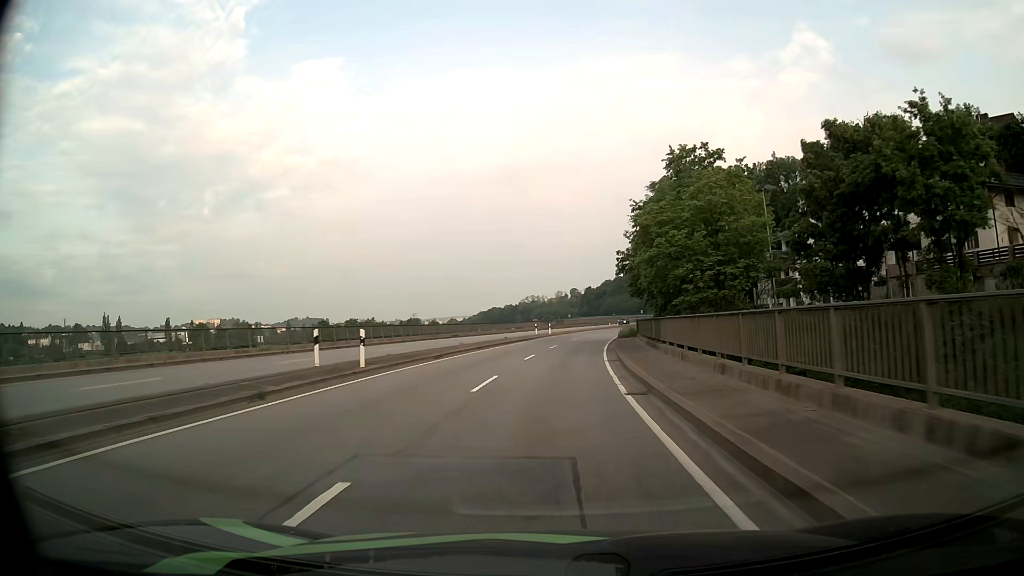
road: primary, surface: asphalt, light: Day
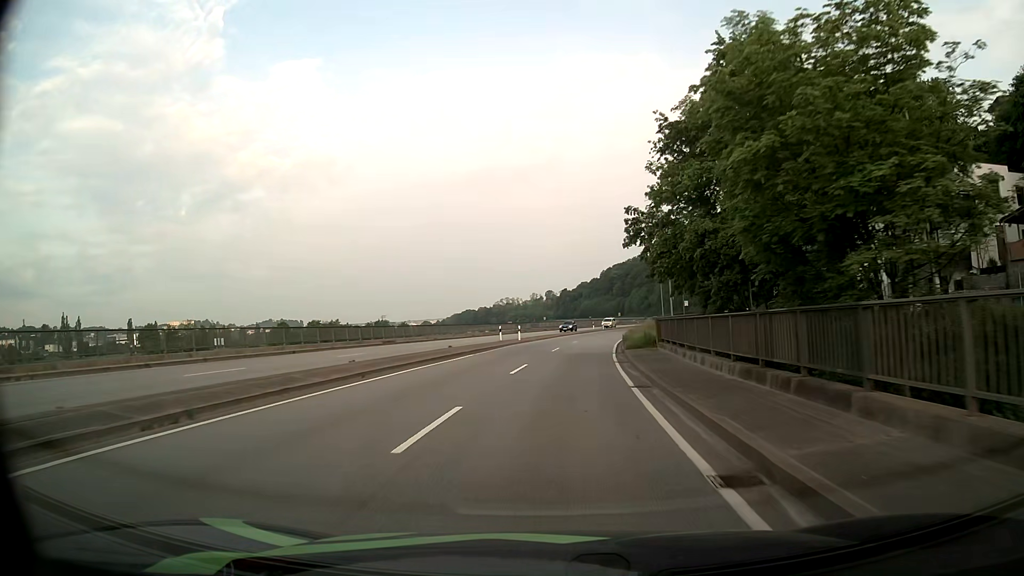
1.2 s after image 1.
(+0.3, +18.8) m; +2°
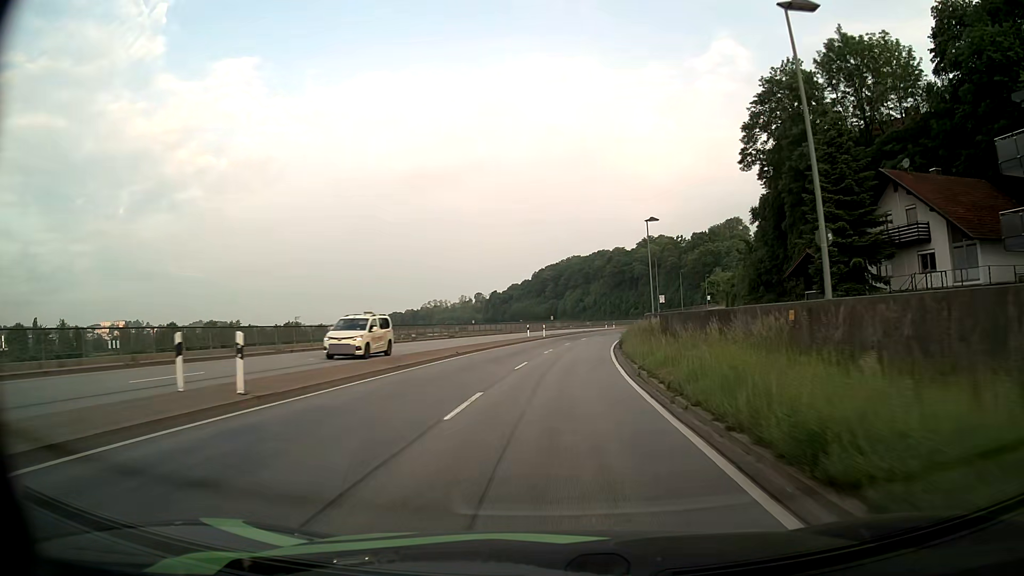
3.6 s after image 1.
(+1.8, +37.7) m; +6°
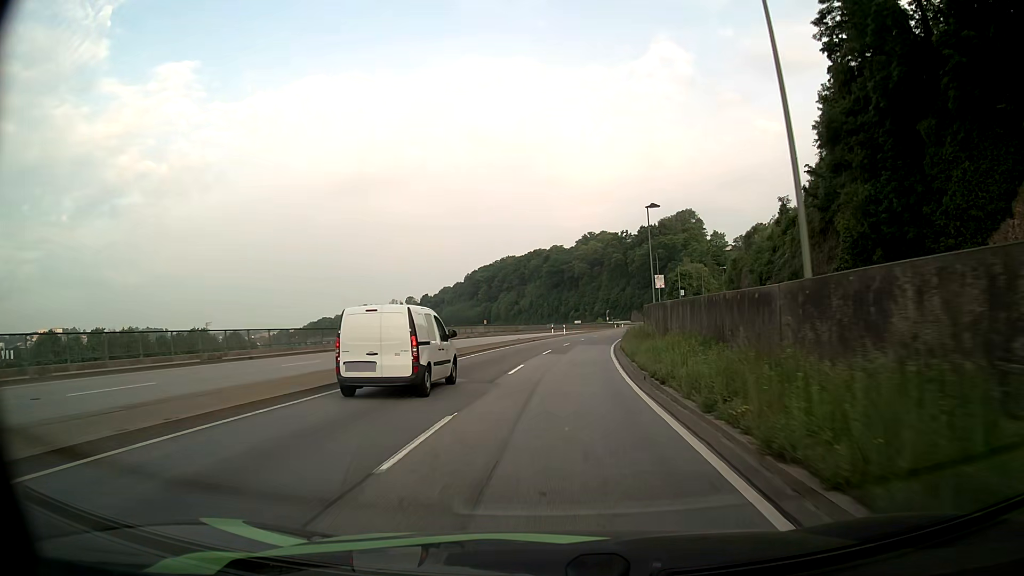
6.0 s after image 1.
(+1.5, +37.9) m; +5°
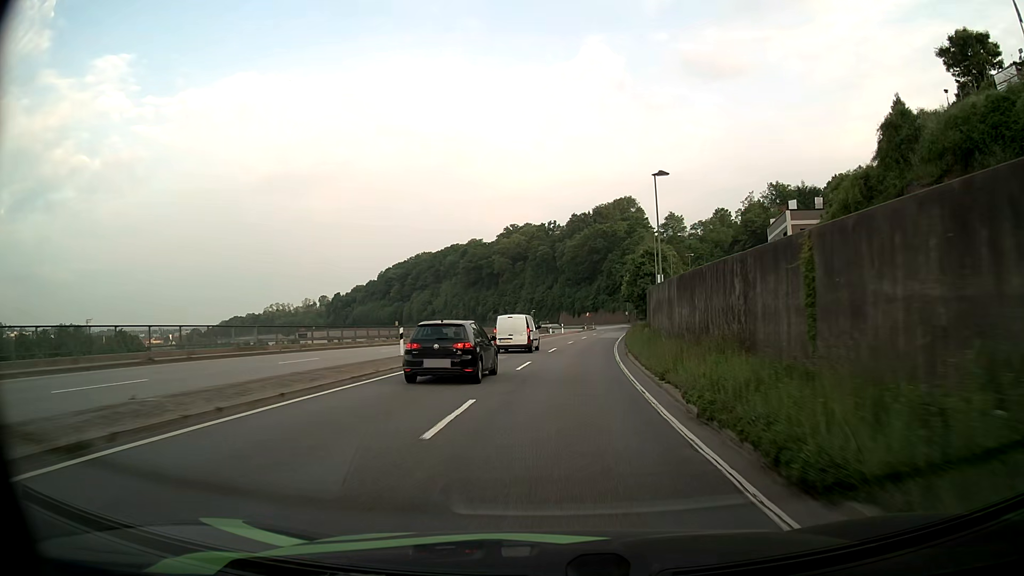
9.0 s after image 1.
(+2.7, +47.5) m; +6°
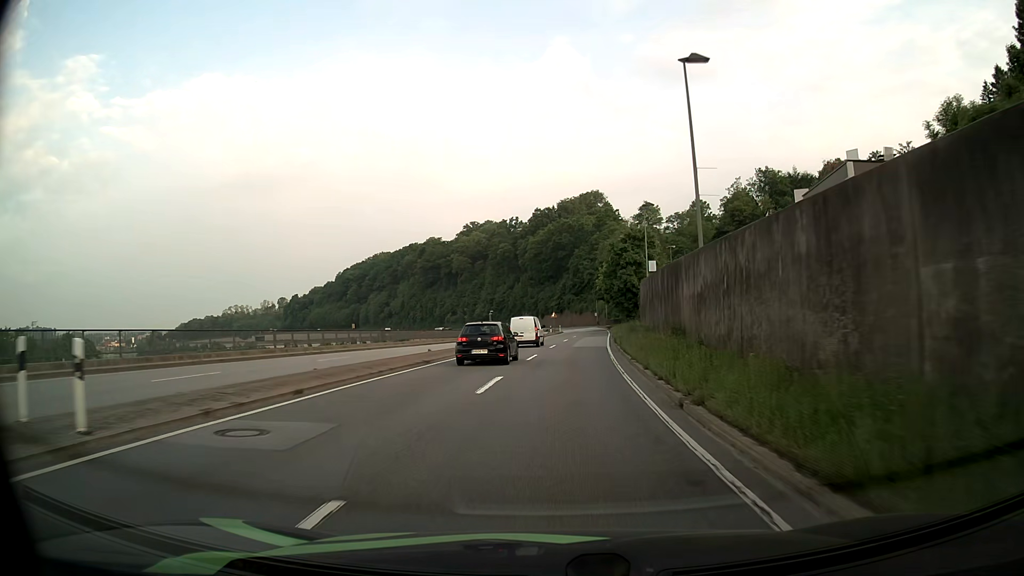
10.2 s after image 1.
(+0.6, +19.1) m; +3°
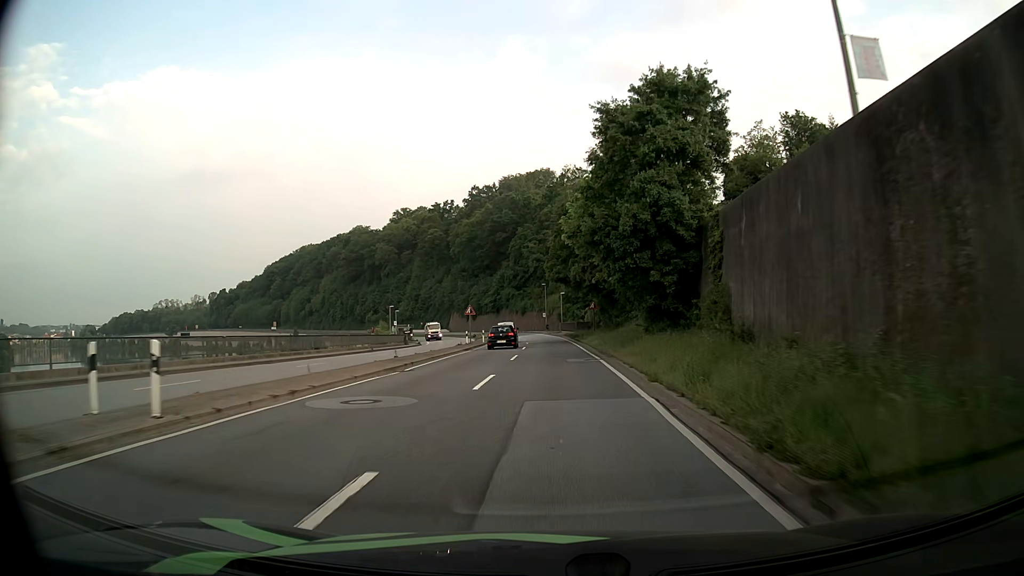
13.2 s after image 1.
(+2.5, +47.7) m; +5°
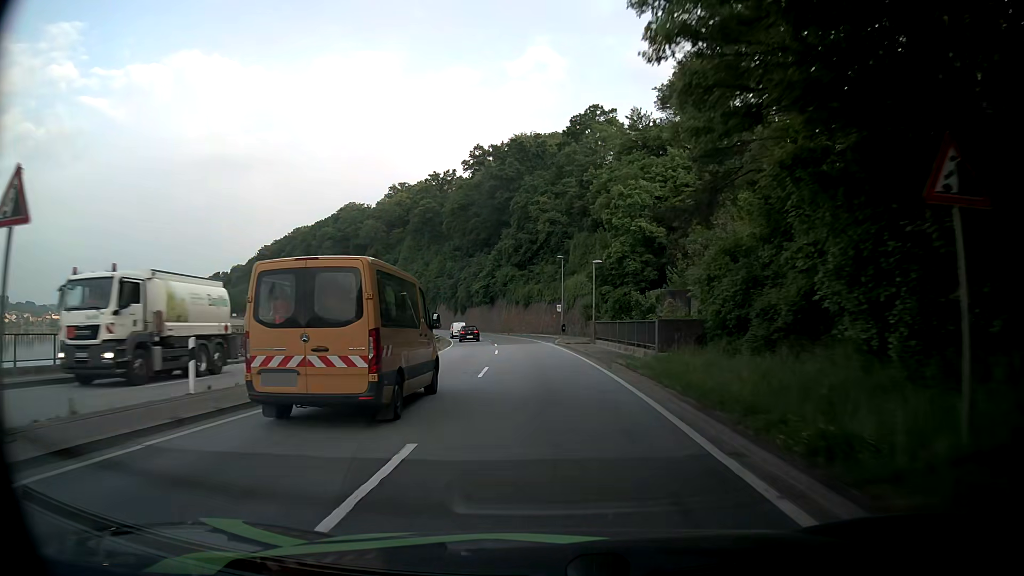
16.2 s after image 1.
(0.0, +47.6) m; -2°
(0, +10) (0, +20) (-1, +30) (-1, +40) (-2, +50) (-3, +60) (-5, +70) (-6, +80) (-8, +89) (-11, +99) m
